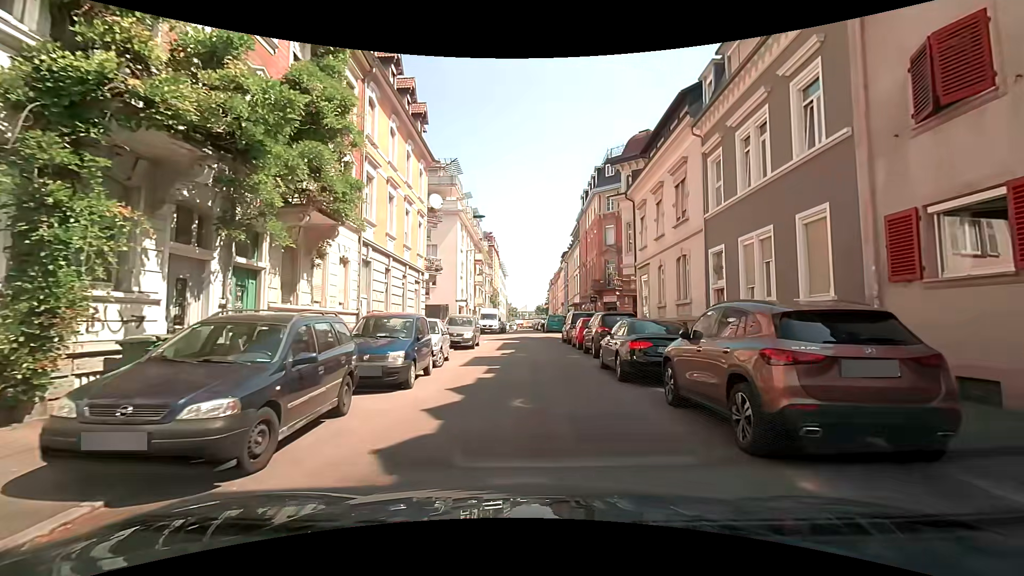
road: residential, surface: asphalt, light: Day
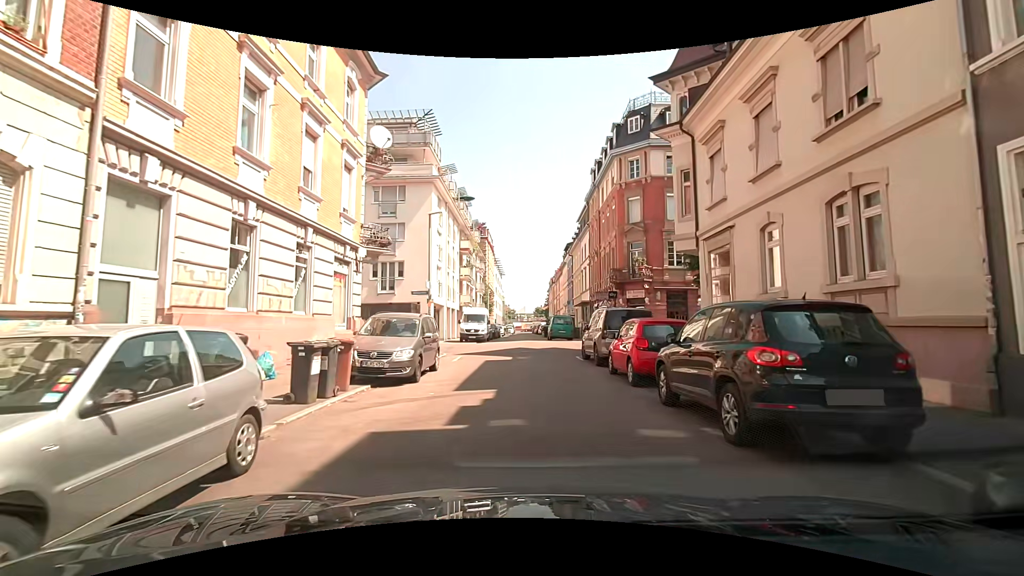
(-0.2, +12.0) m; 0°
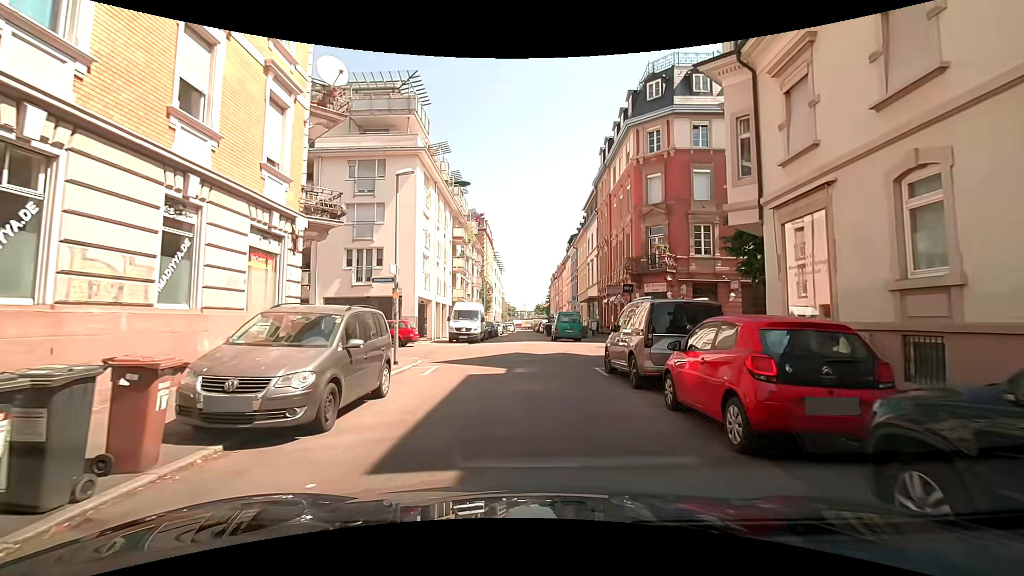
(0.0, +5.4) m; 0°
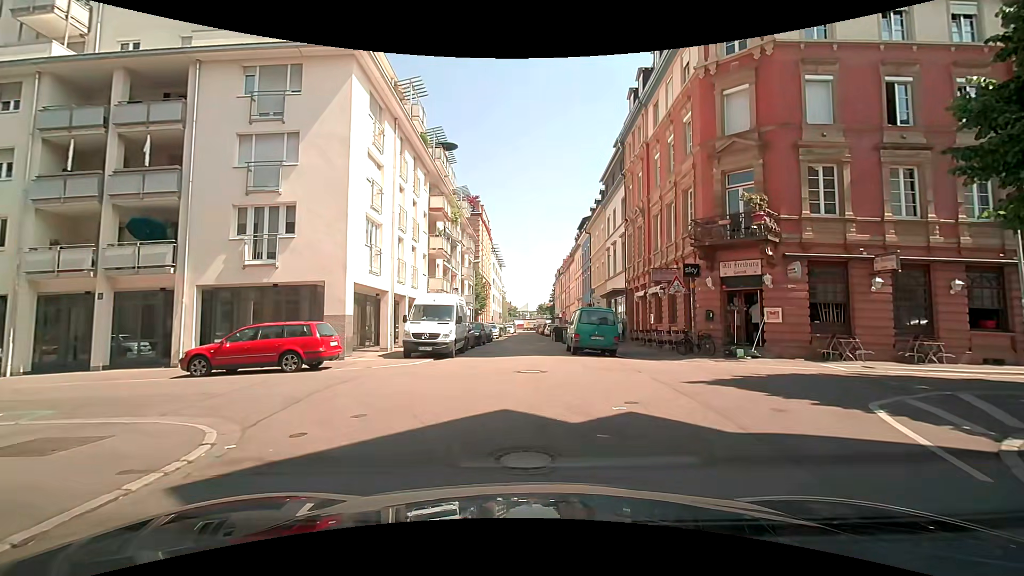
(-0.1, +11.8) m; -1°
